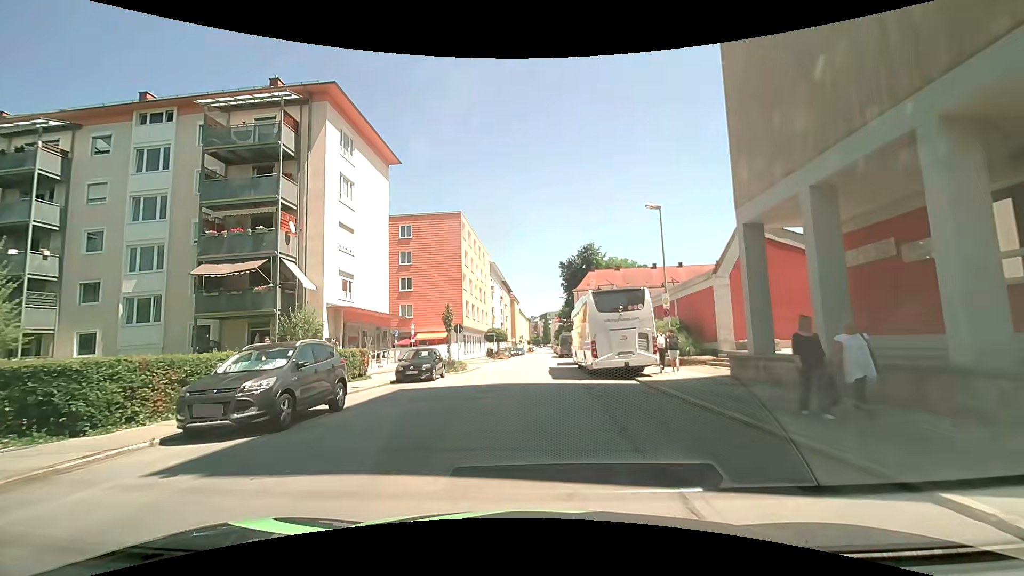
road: tertiary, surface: asphalt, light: Day
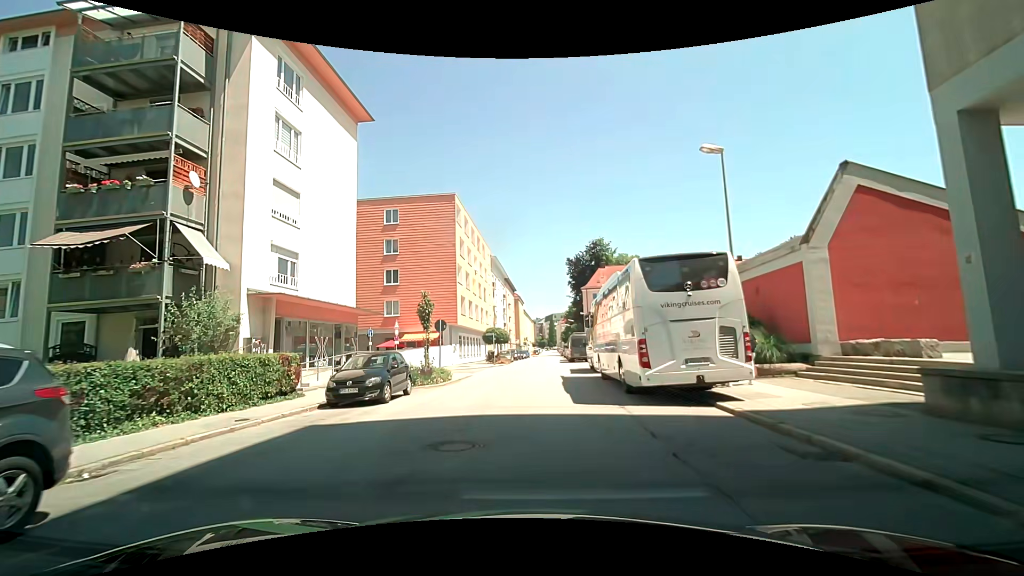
(0.0, +7.8) m; +1°
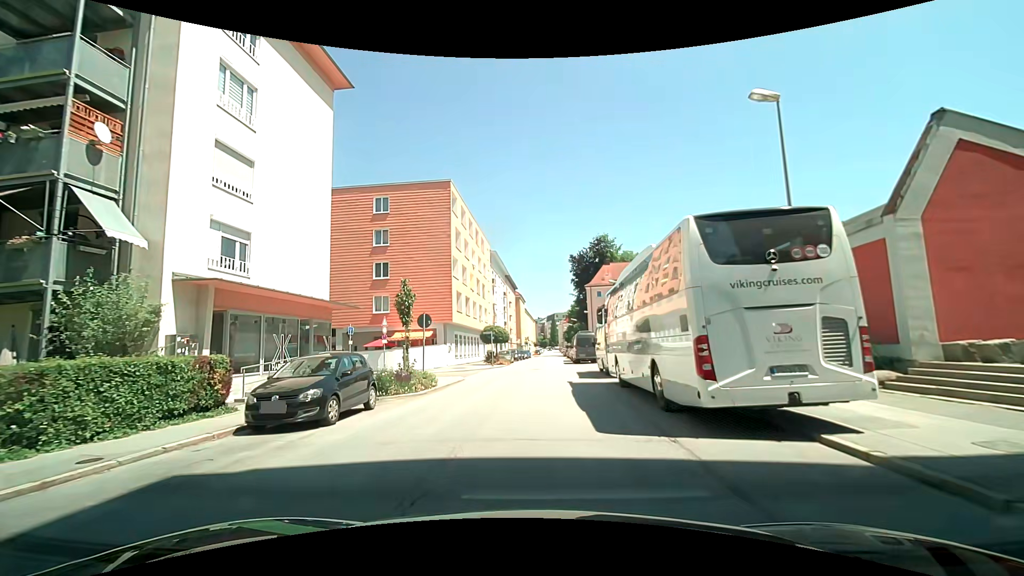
(-0.1, +4.0) m; -2°
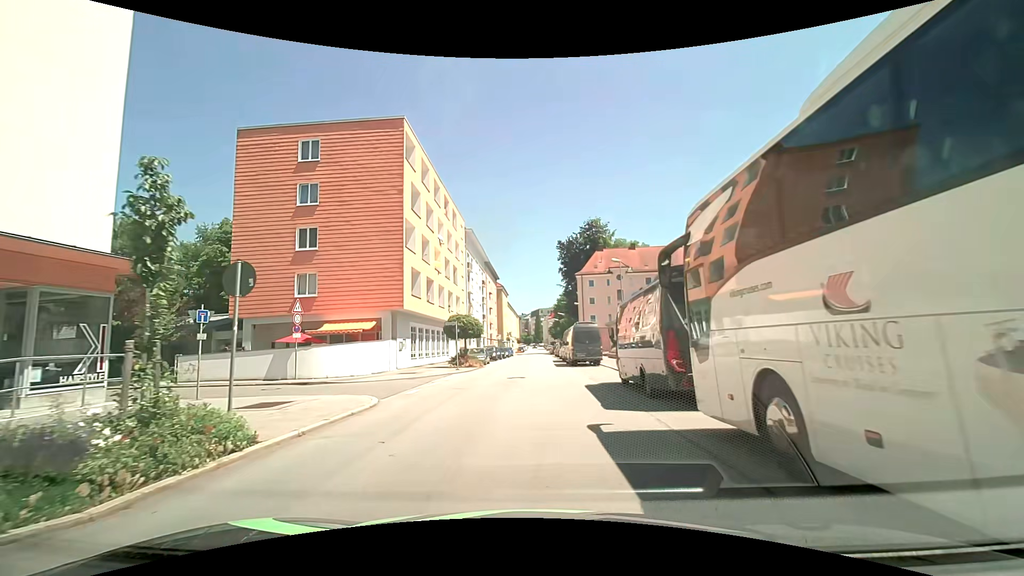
(+0.3, +11.8) m; +3°
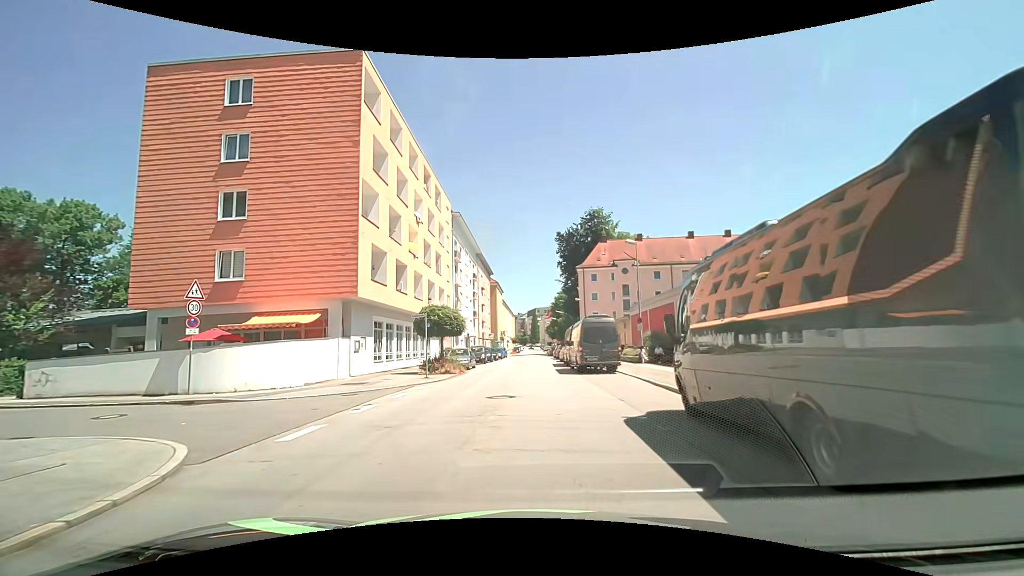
(-0.1, +7.8) m; 0°
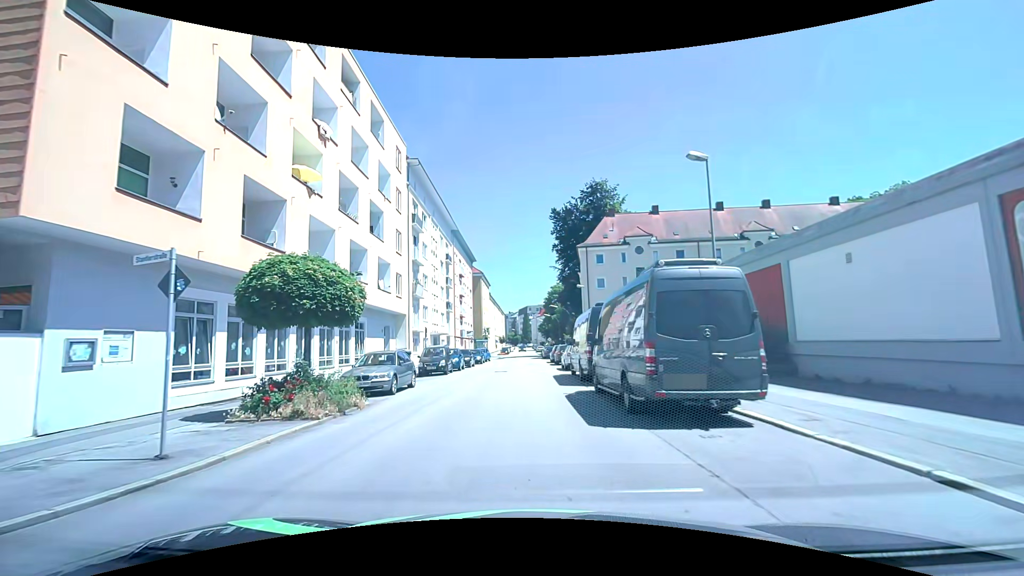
(+0.2, +15.5) m; 0°
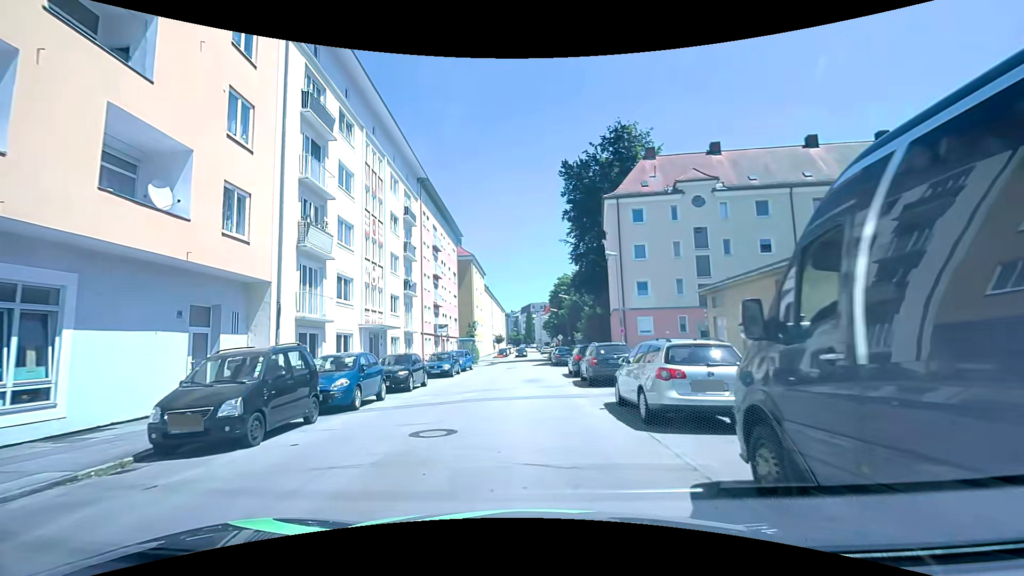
(+0.1, +19.4) m; 0°
(0, +10) (0, +20) (0, +30) (0, +40) (0, +50) (0, +60) (0, +70) (0, +80) (-1, +90) (-1, +100) m
